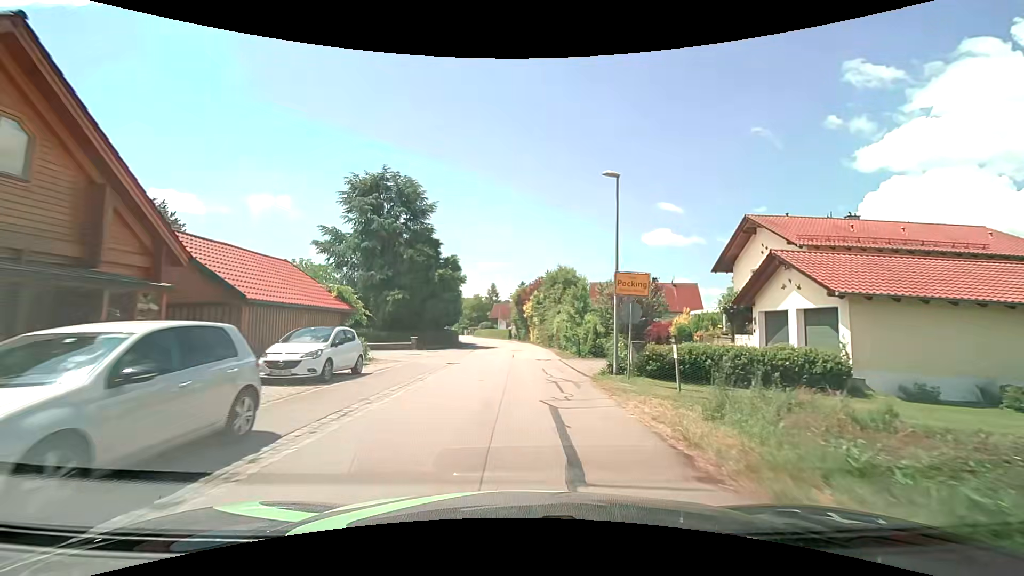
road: unclassified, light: Day
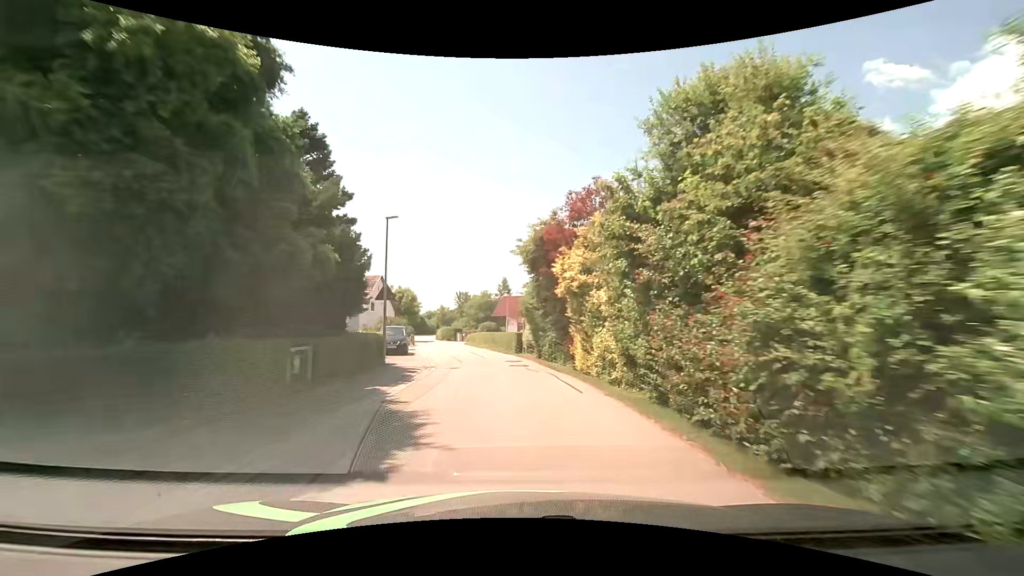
(-0.1, +31.2) m; -3°
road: residential
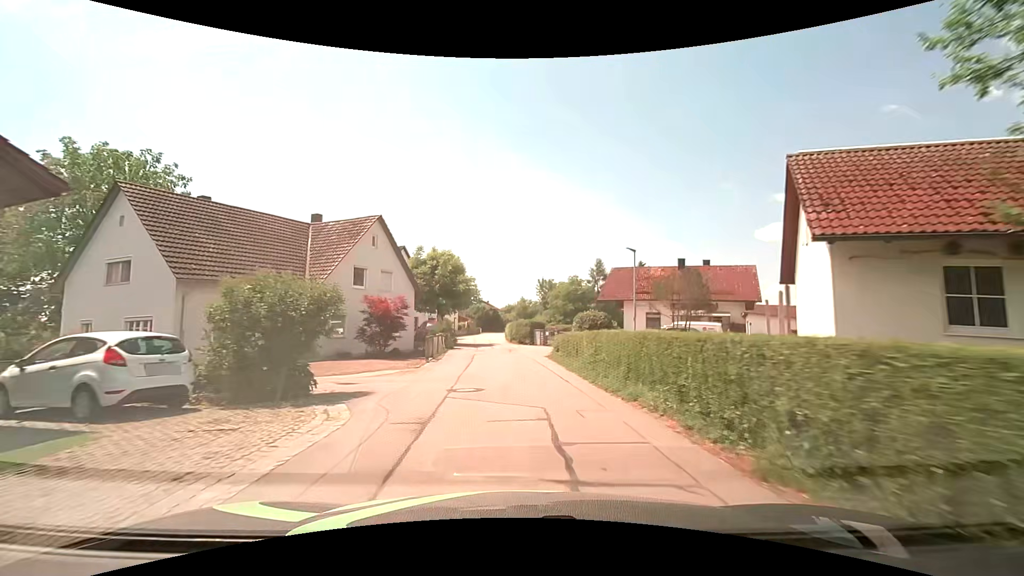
(-2.5, +31.1) m; -8°
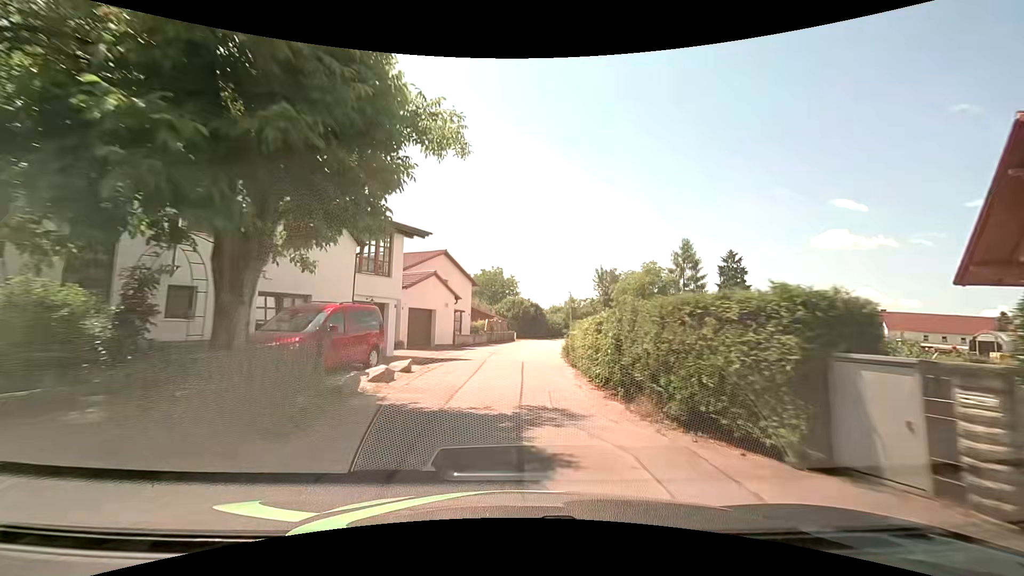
(-1.6, +32.9) m; -5°
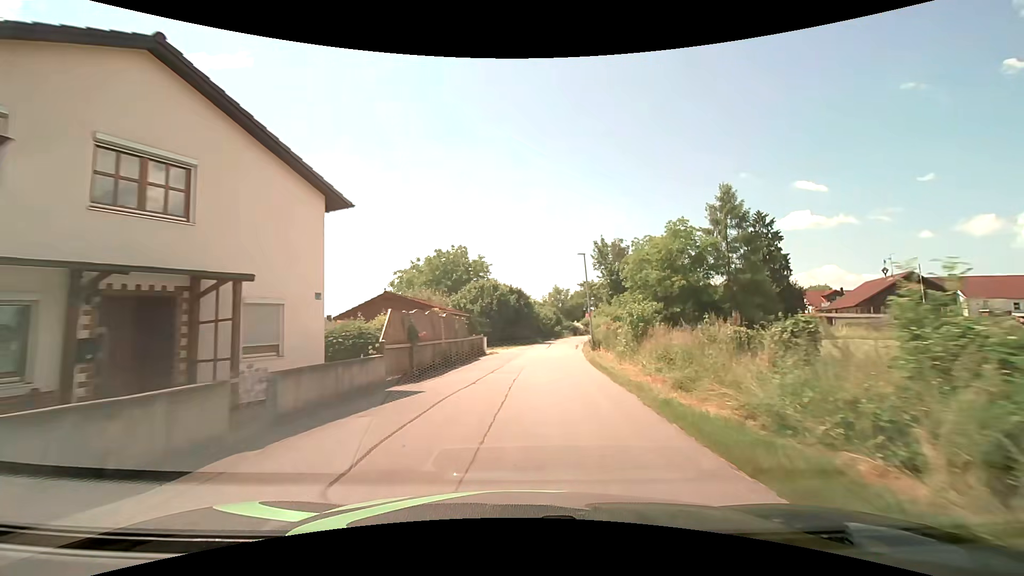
(+0.4, +26.9) m; +3°
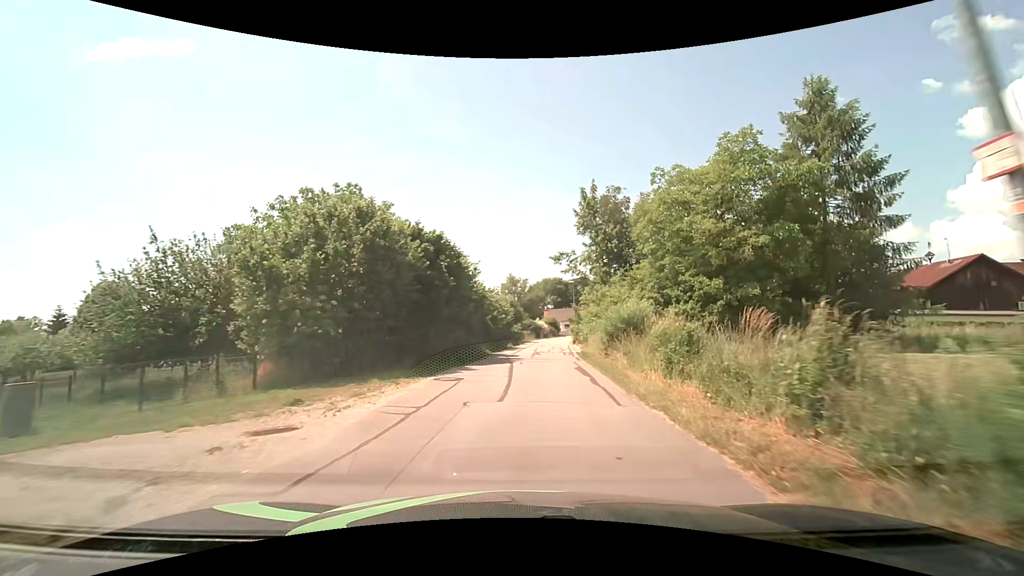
(+1.1, +27.4) m; +6°
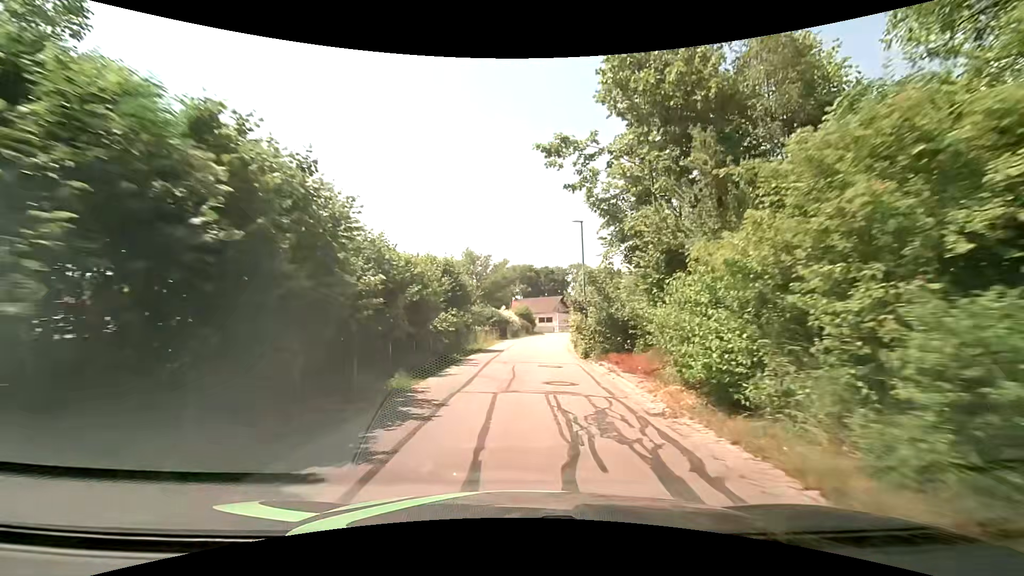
(+0.9, +27.3) m; +4°
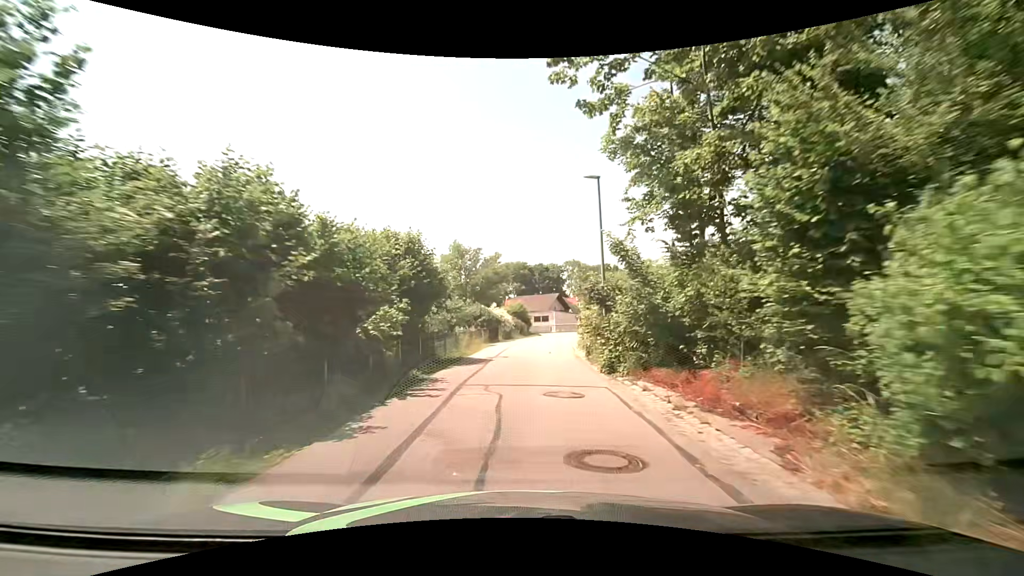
(0.0, +6.6) m; +1°
